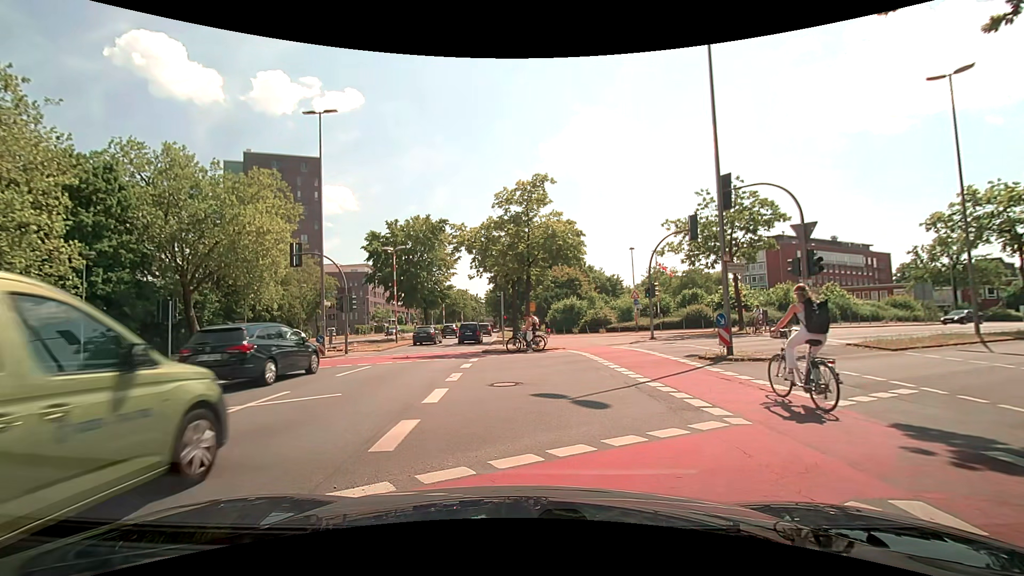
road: primary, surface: asphalt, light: Day
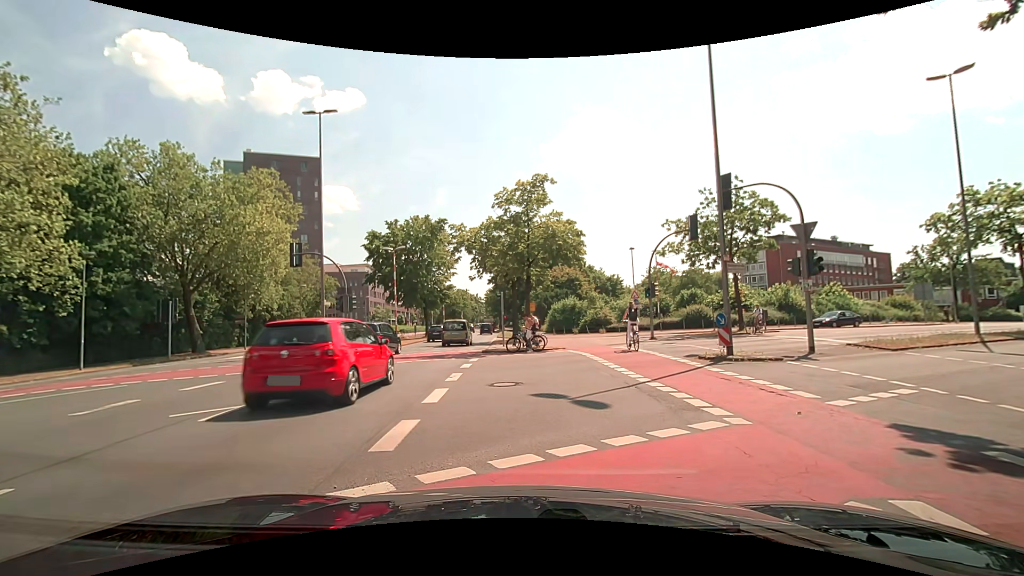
(0.0, 0.0) m; 0°
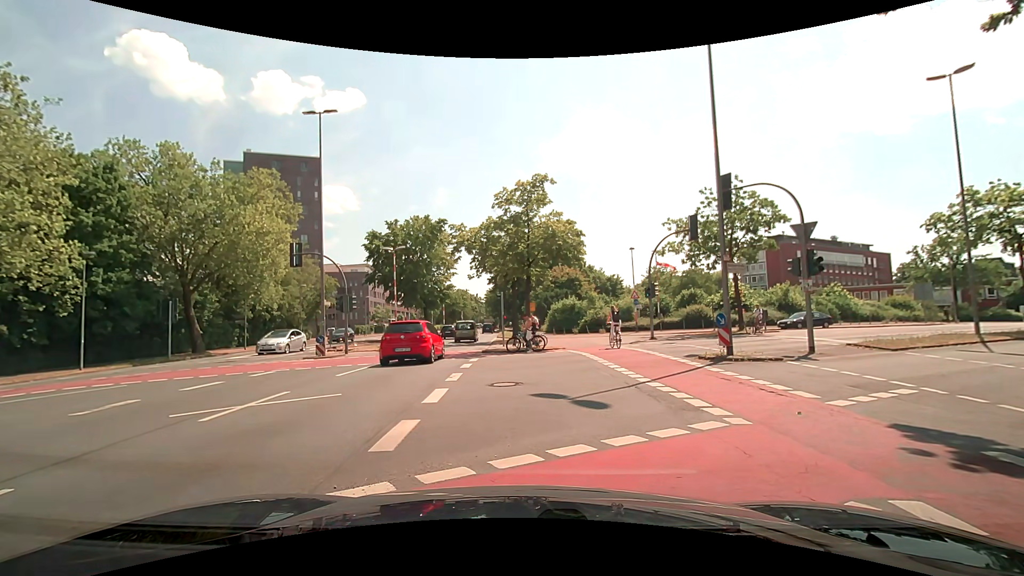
(0.0, 0.0) m; 0°
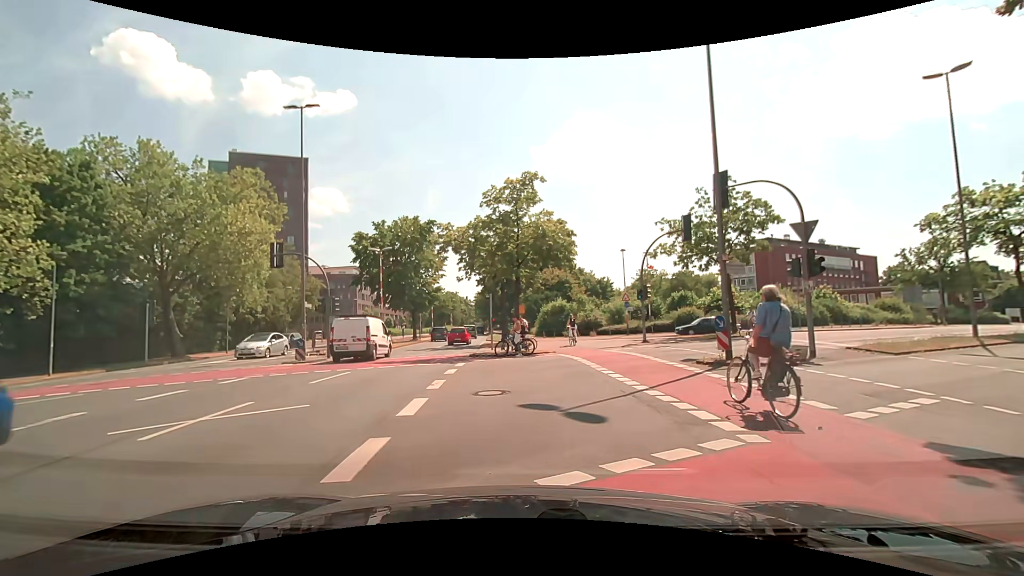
(0.0, +0.8) m; 0°
